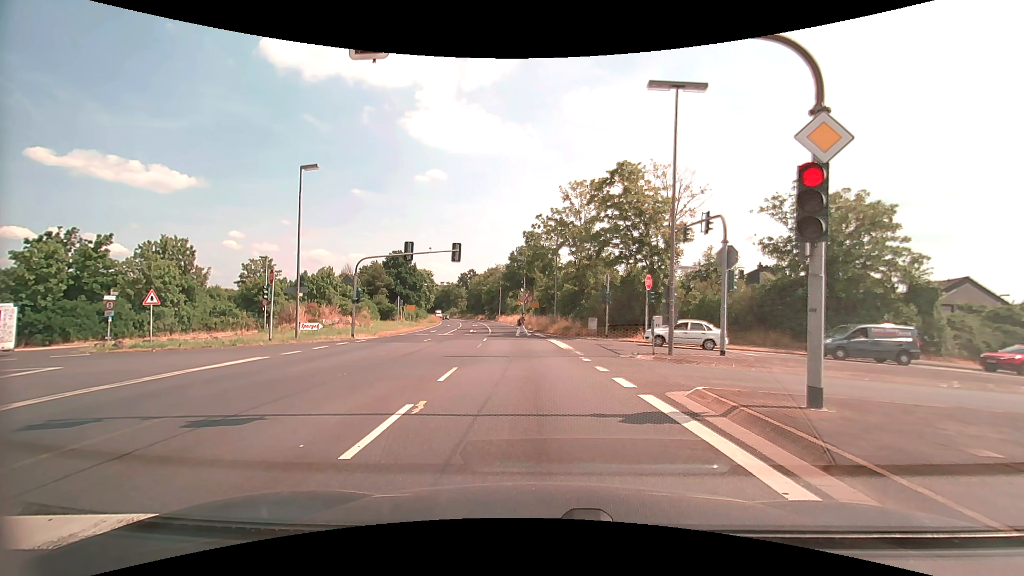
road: primary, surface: asphalt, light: Day
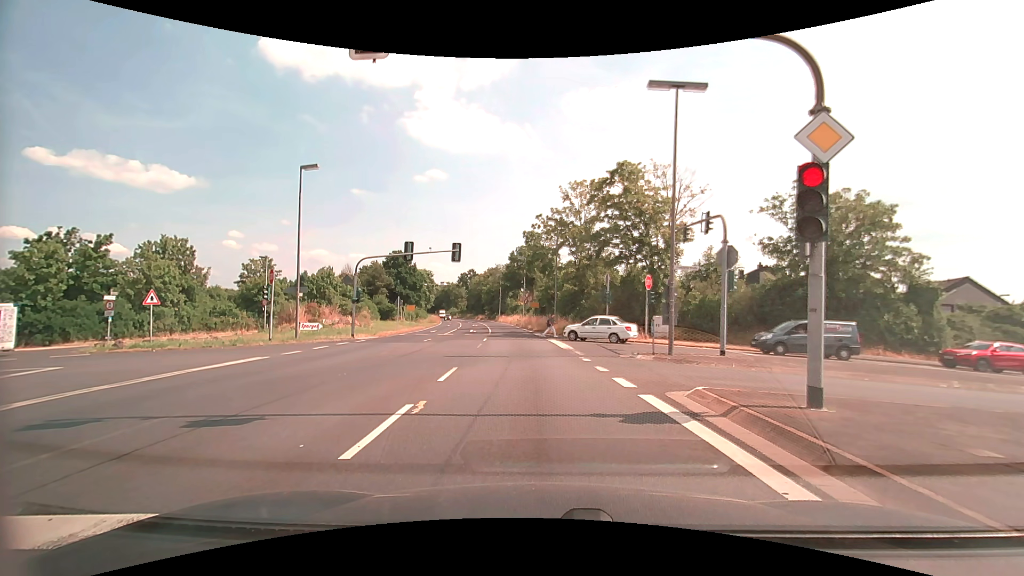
(0.0, 0.0) m; 0°
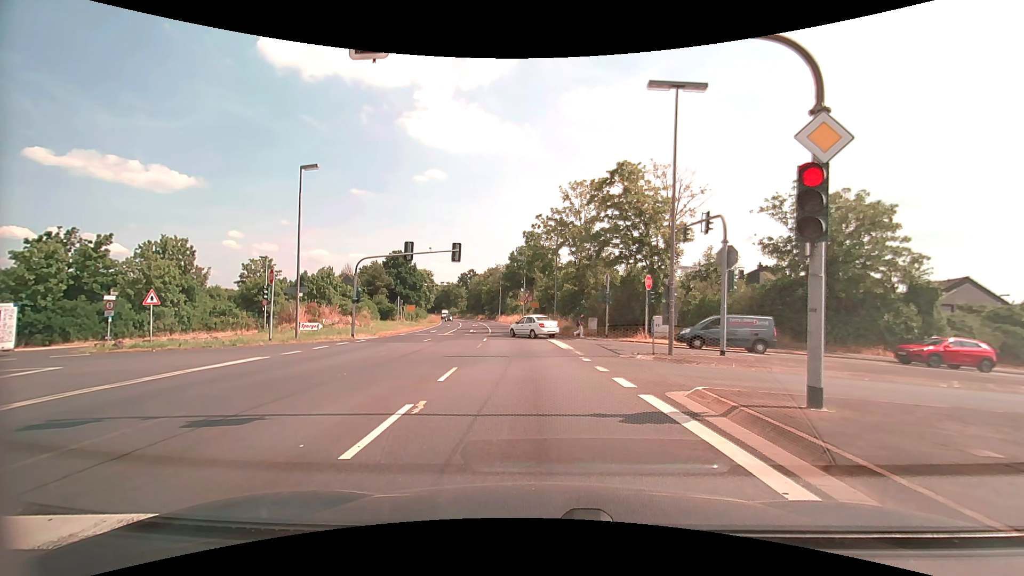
(0.0, 0.0) m; 0°
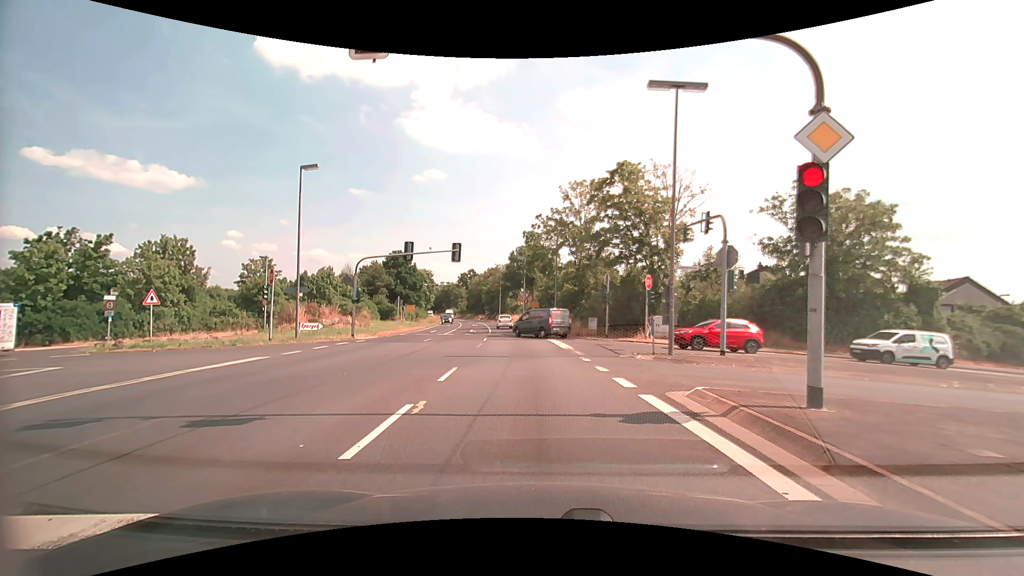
(0.0, 0.0) m; 0°
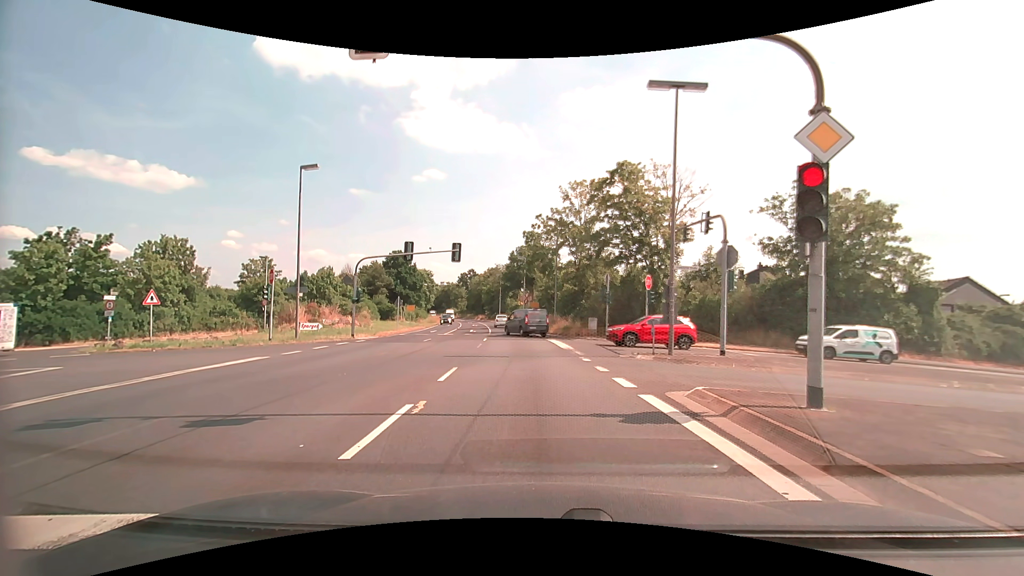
(0.0, 0.0) m; 0°
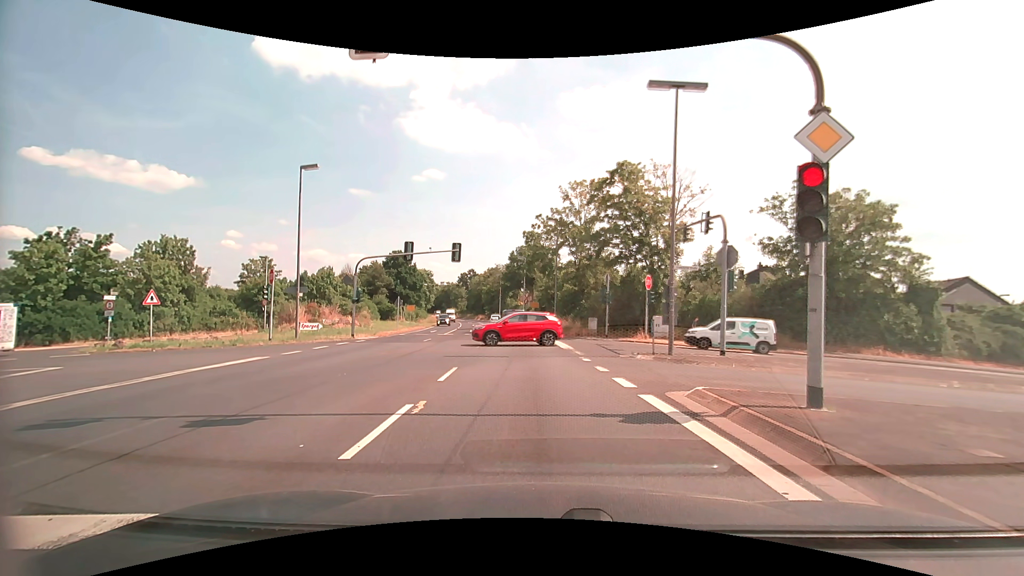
(0.0, 0.0) m; 0°
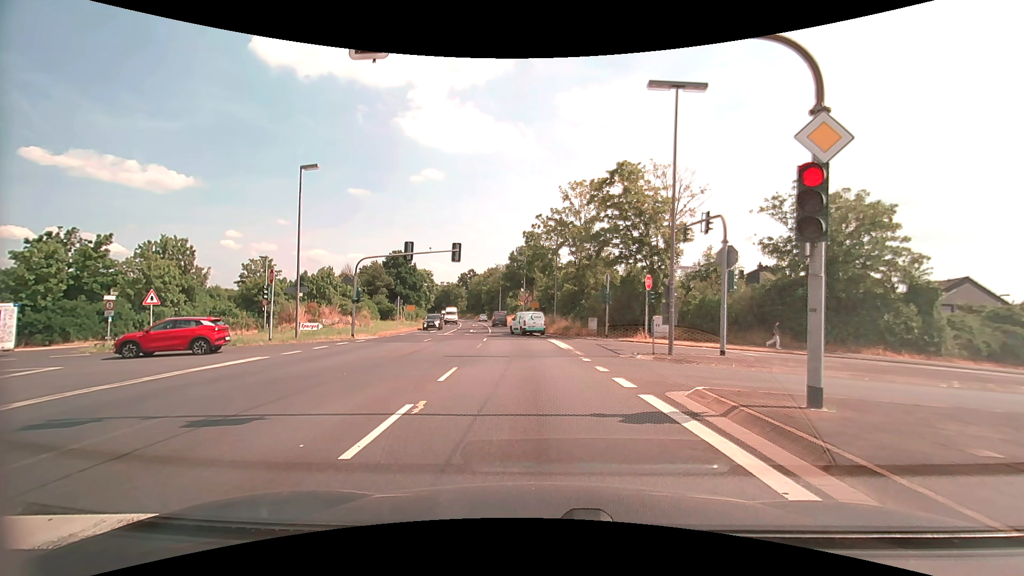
(0.0, 0.0) m; 0°
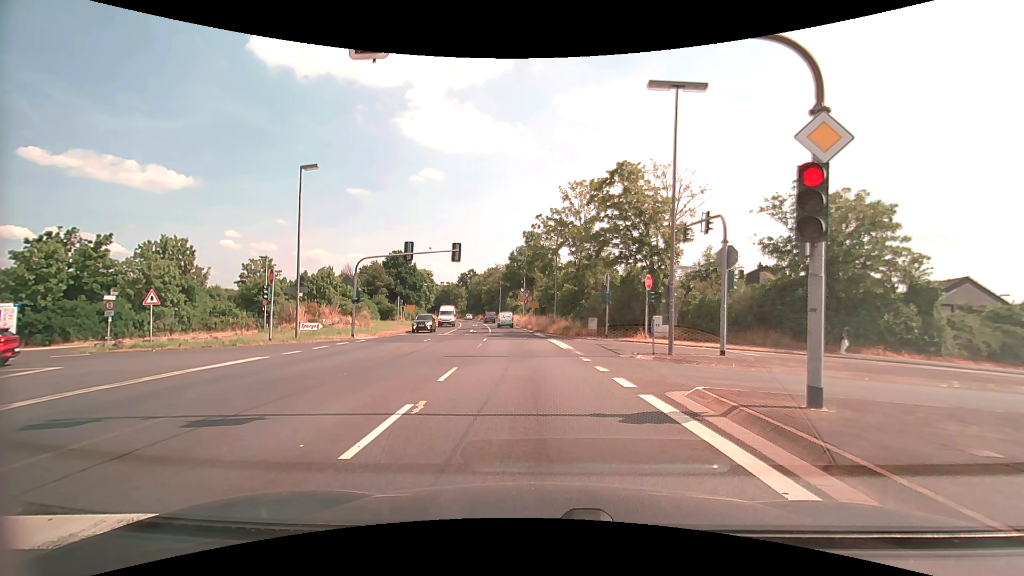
(0.0, 0.0) m; 0°
(0, +10) (-1, +20) (-1, +30) (-2, +40) (-3, +50) (-4, +60) (-6, +70) (-7, +80) (-9, +89) (-11, +99) m
